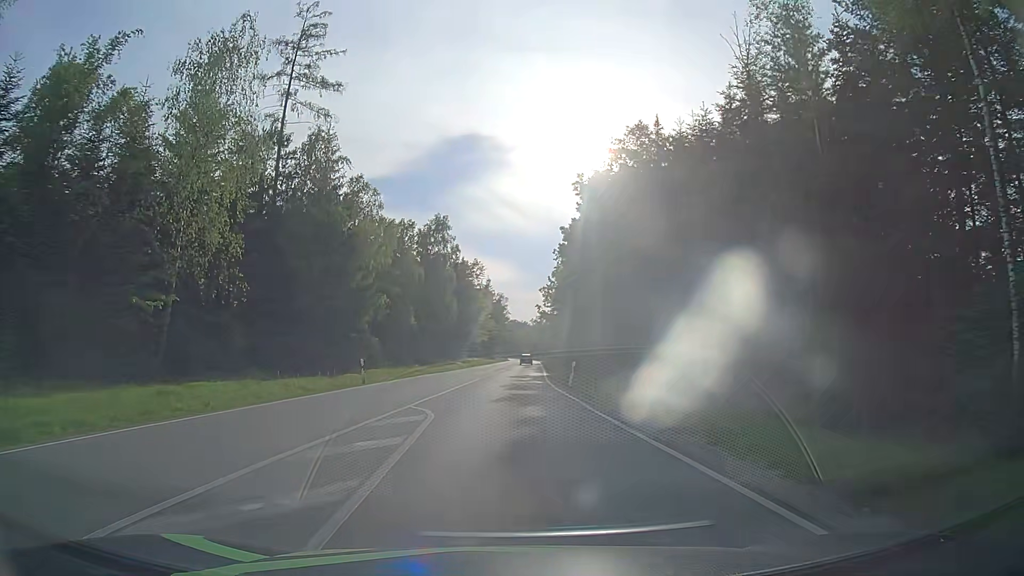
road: secondary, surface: asphalt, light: Day
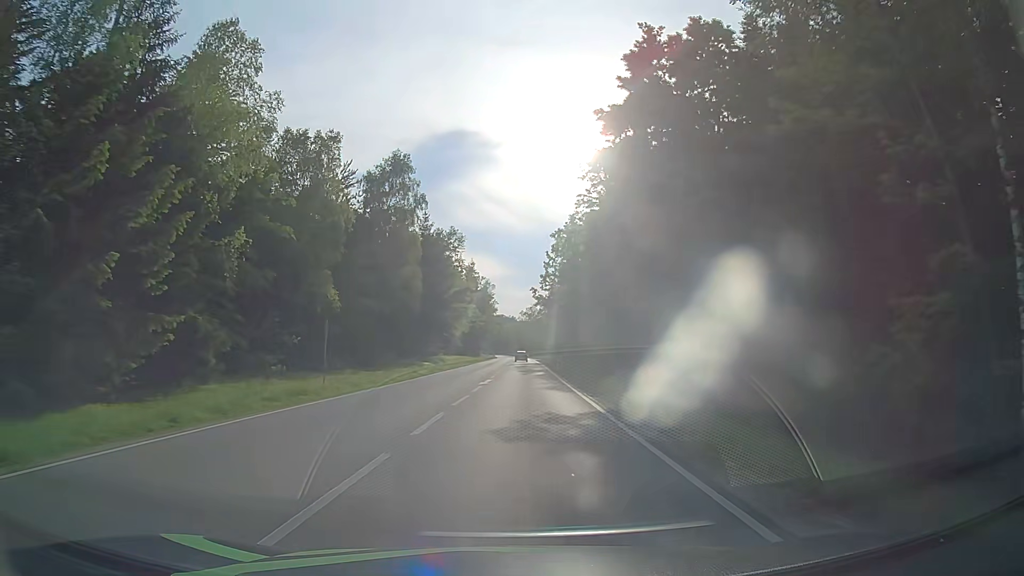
(+0.5, +28.5) m; +2°
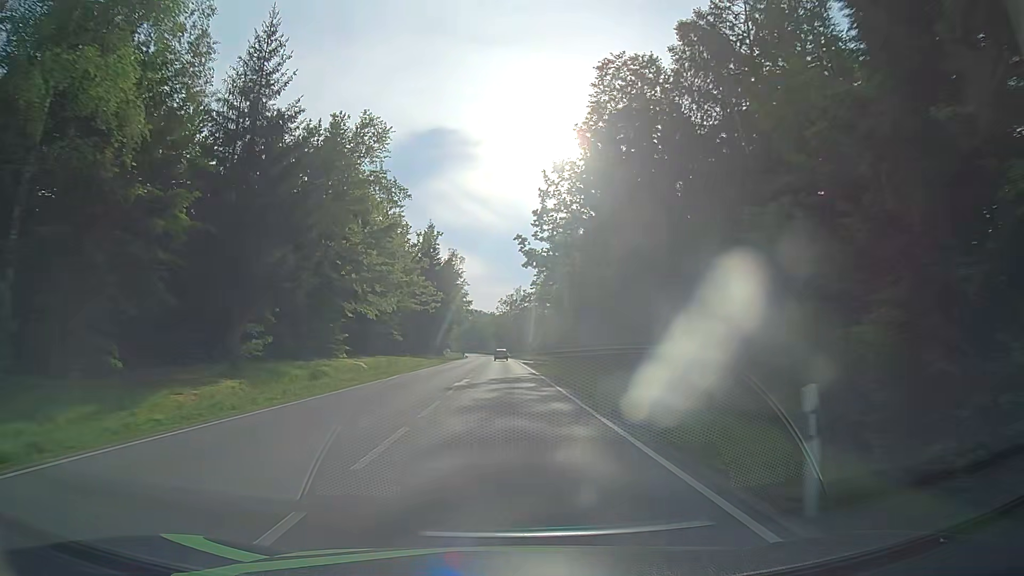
(+1.2, +46.0) m; +2°
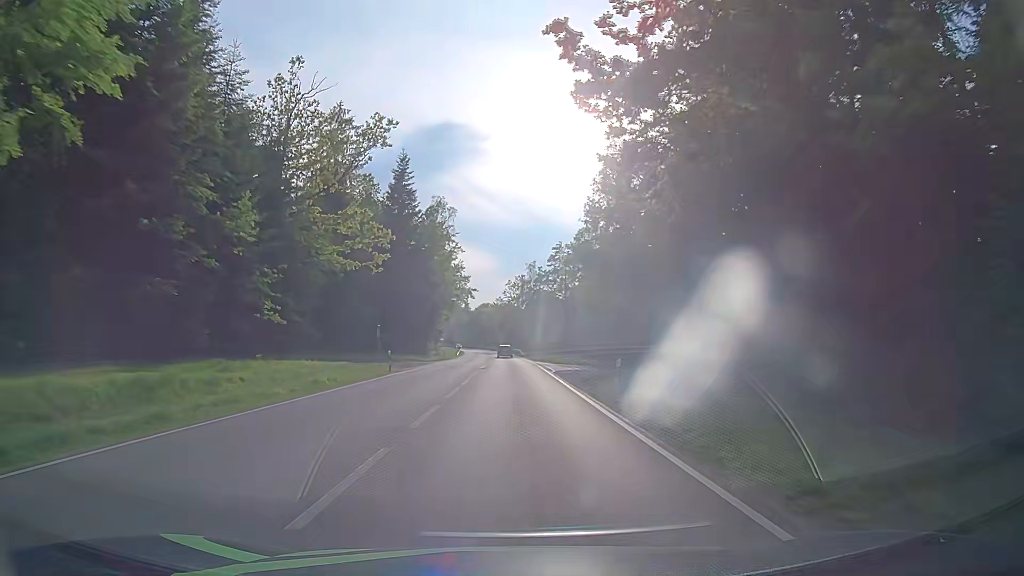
(0.0, +39.1) m; 0°
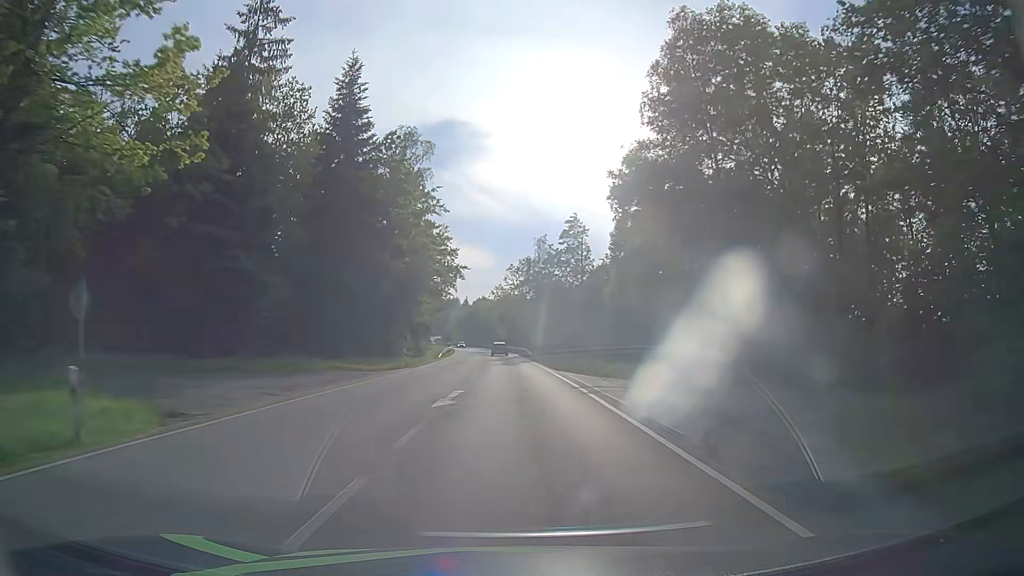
(-0.1, +26.2) m; 0°
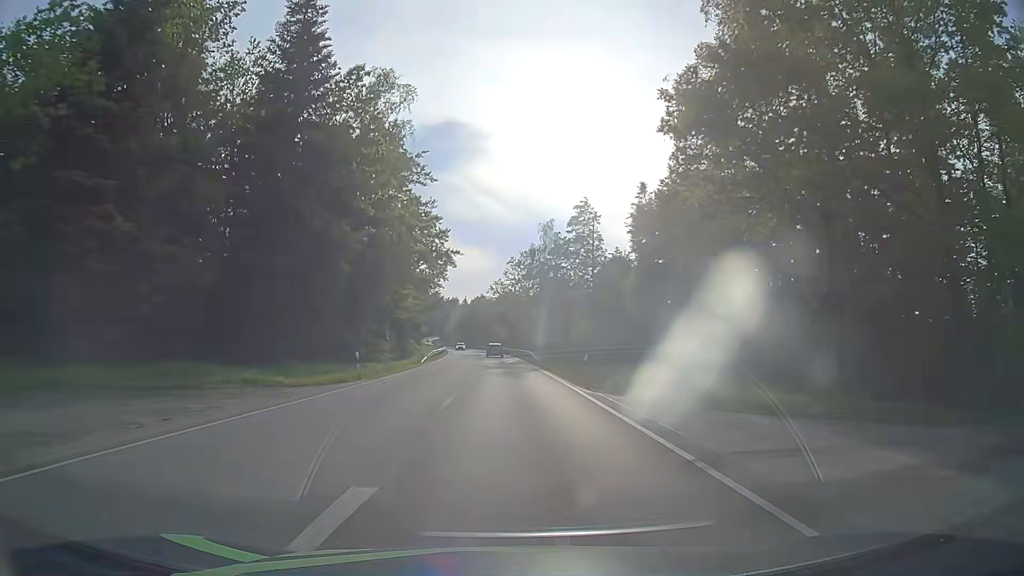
(0.0, +12.8) m; 0°
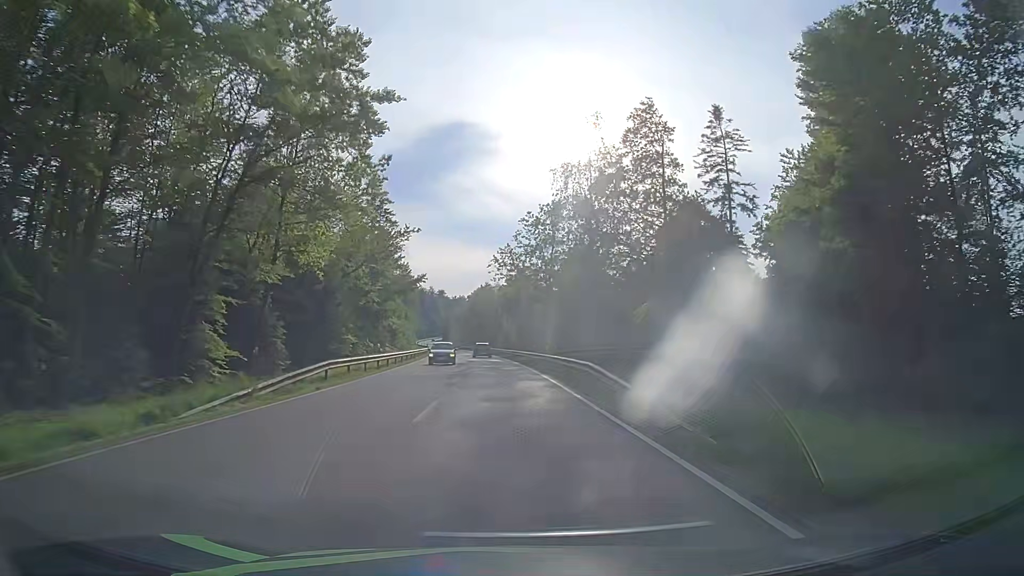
(+0.1, +38.6) m; 0°
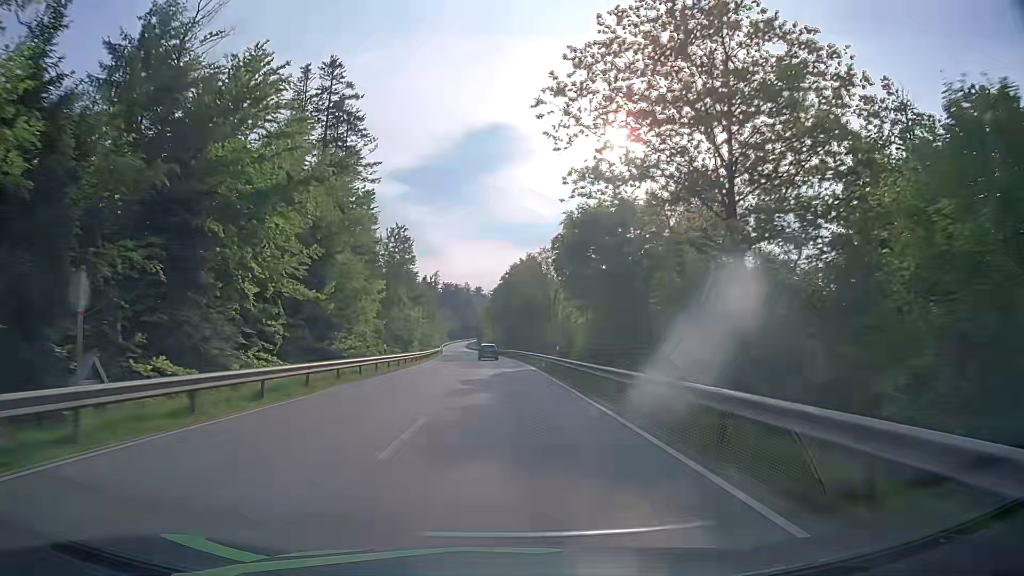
(-1.9, +51.9) m; -4°
(0, +10) (0, +20) (0, +30) (-1, +40) (-1, +50) (-2, +60) (-2, +70) (-3, +80) (-4, +90) (-4, +100) m
